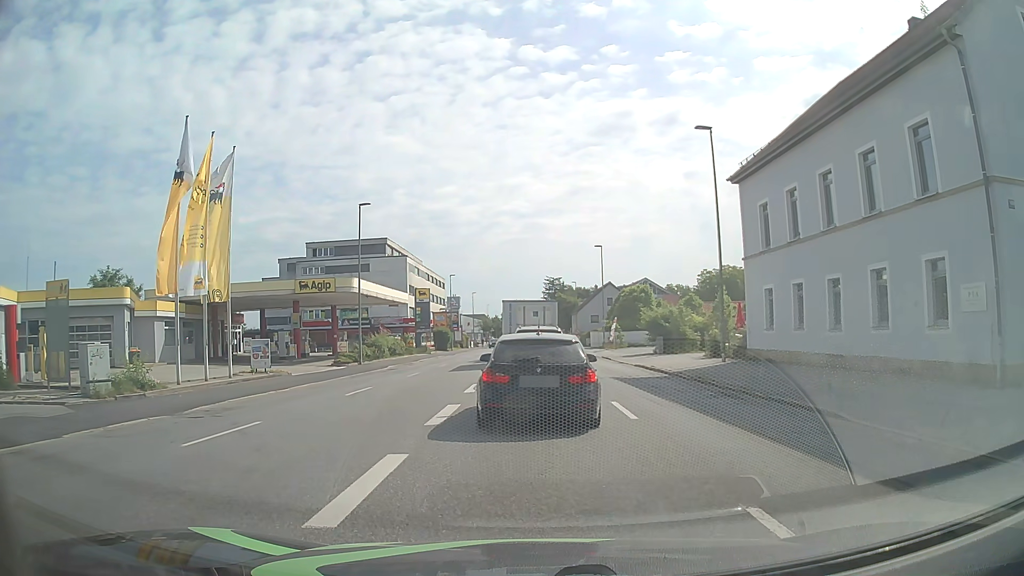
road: tertiary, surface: asphalt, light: Day
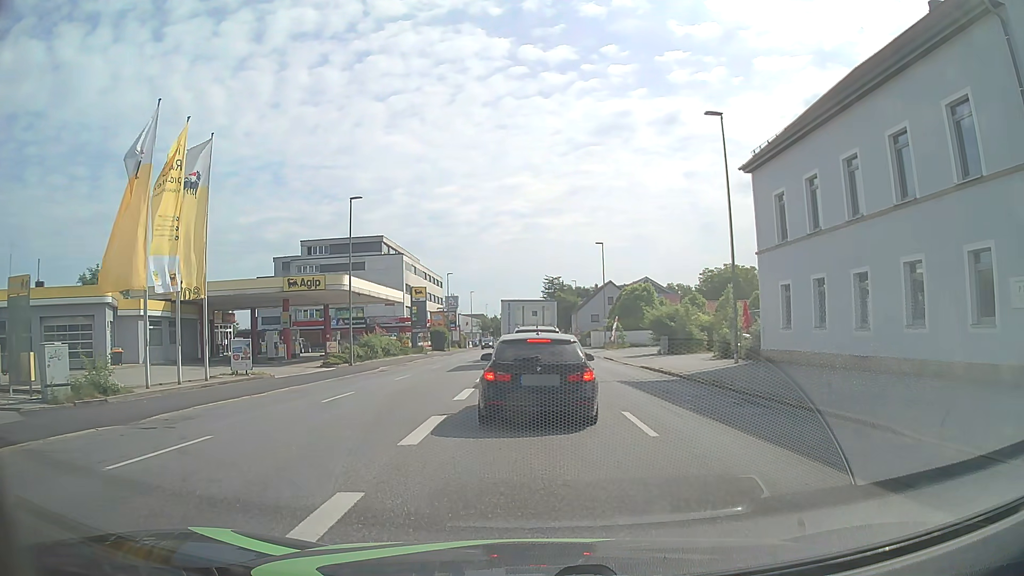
(0.0, +2.0) m; -1°
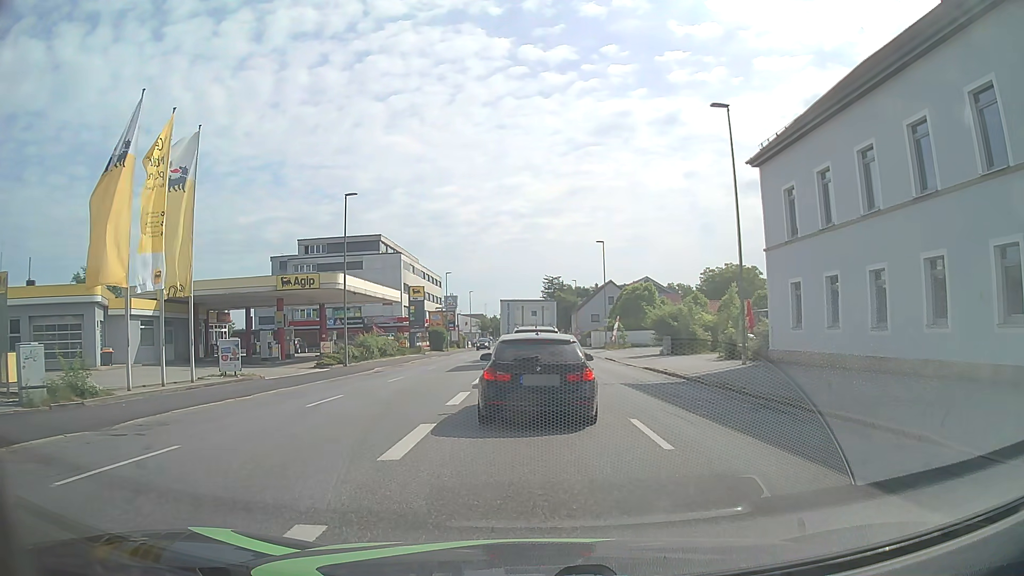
(0.0, +1.1) m; +2°
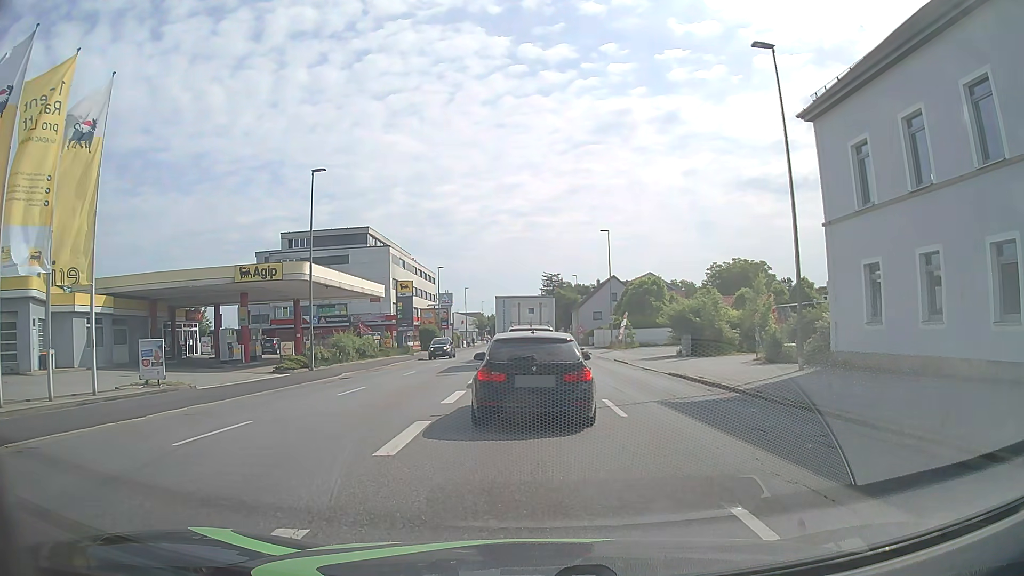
(0.0, +6.0) m; 0°
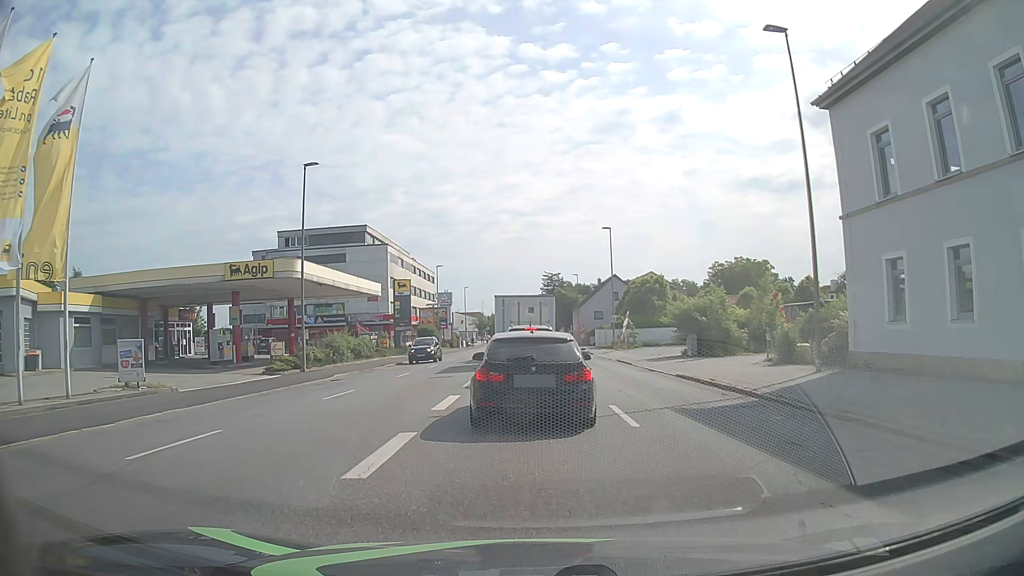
(0.0, +1.3) m; 0°
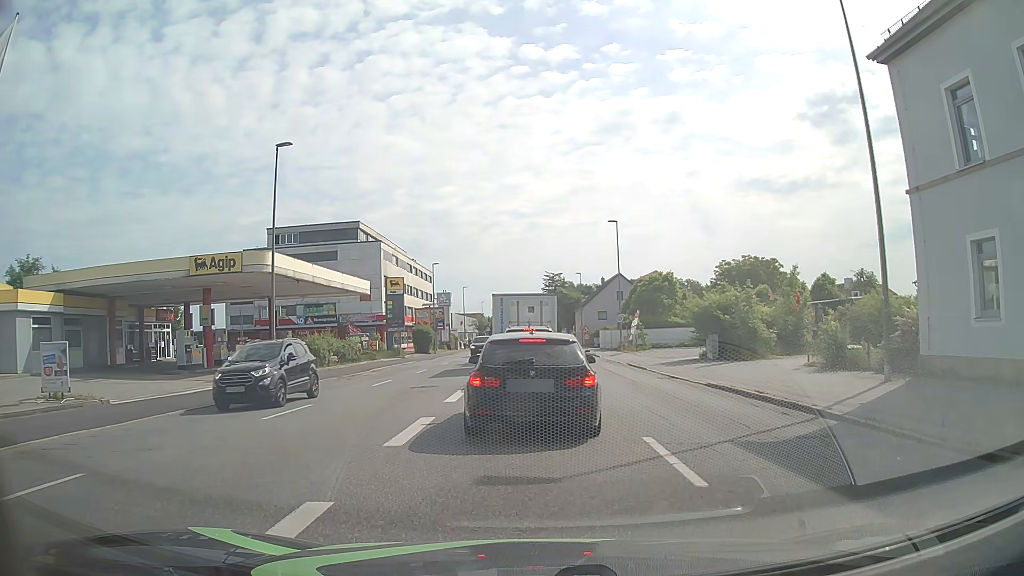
(0.0, +4.0) m; +1°
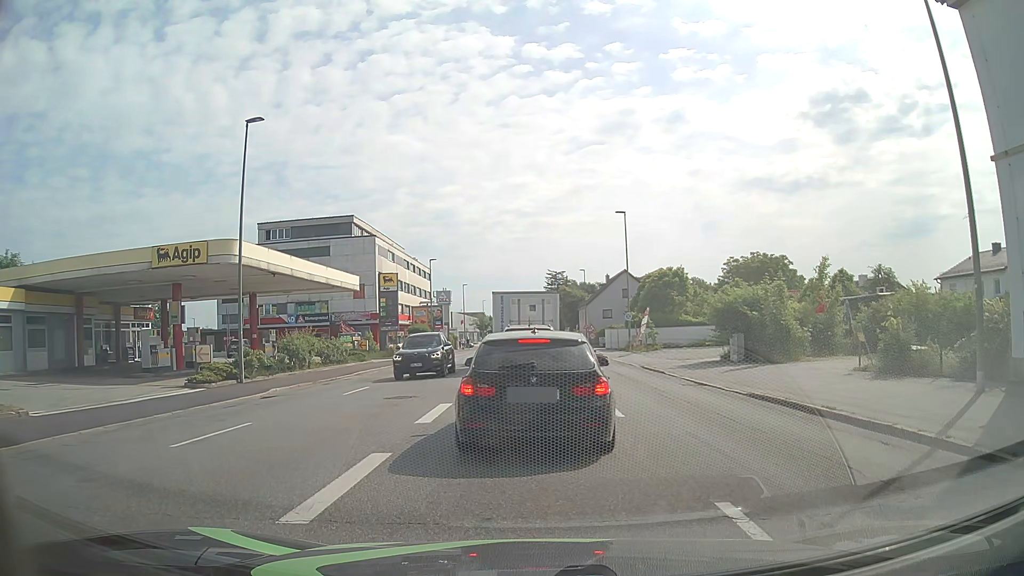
(0.0, +3.6) m; -1°
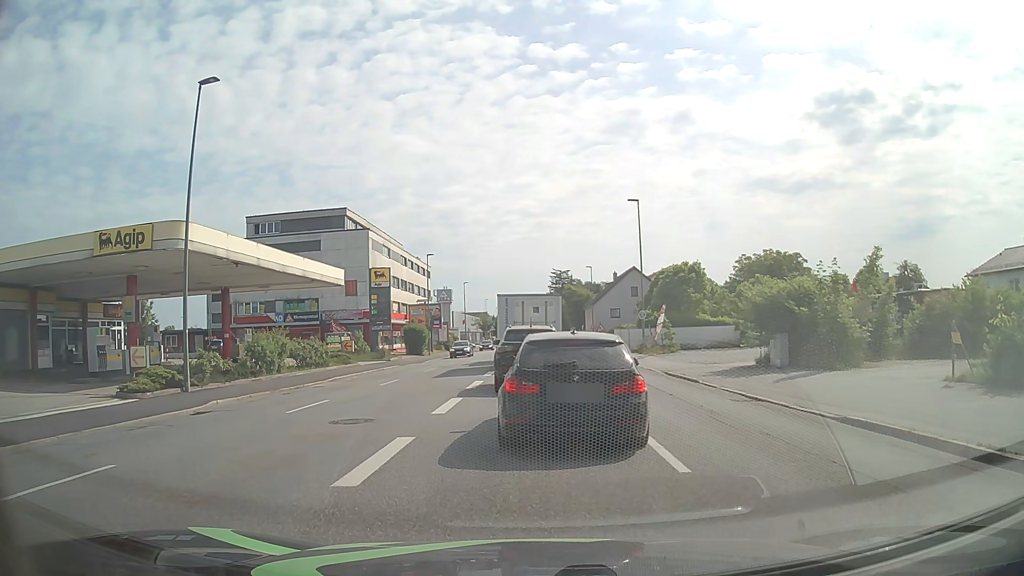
(0.0, +4.6) m; 0°
(0, +10) (0, +20) (0, +30) (-1, +40) (-1, +50) (-1, +60) (-1, +70) (-1, +80) (-1, +90) (-1, +100) m
